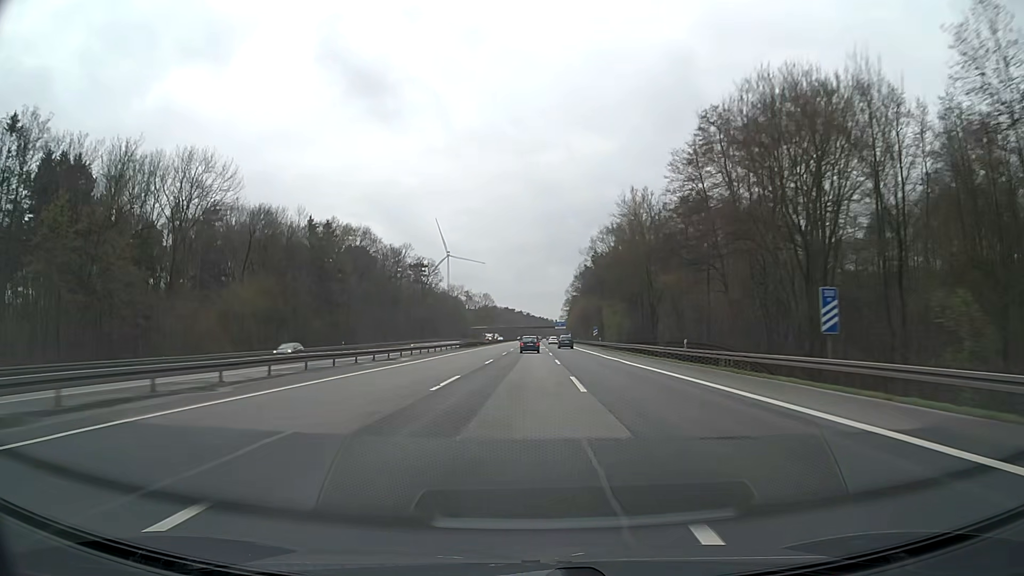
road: motorway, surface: asphalt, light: Day
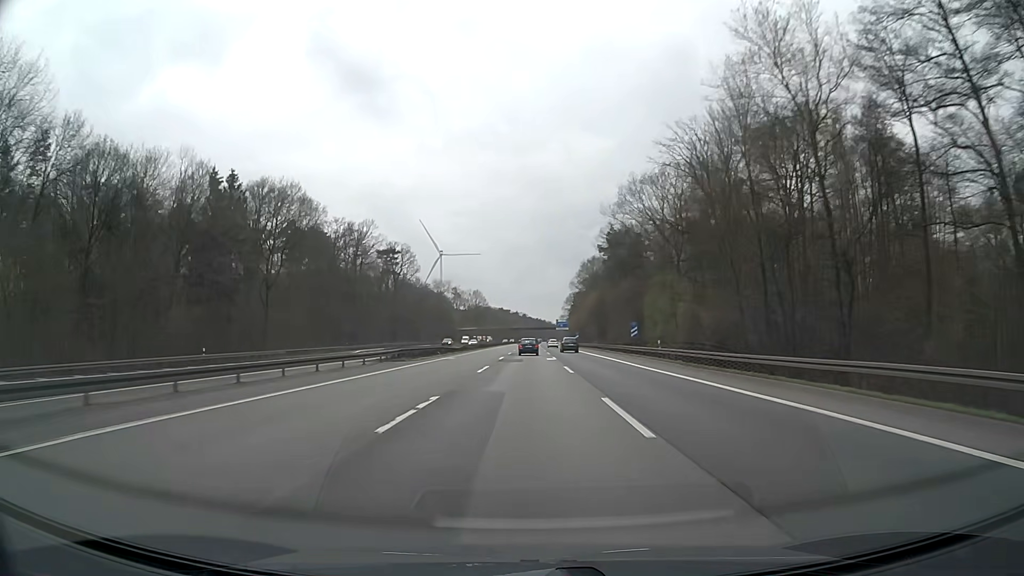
(0.0, +43.5) m; 0°
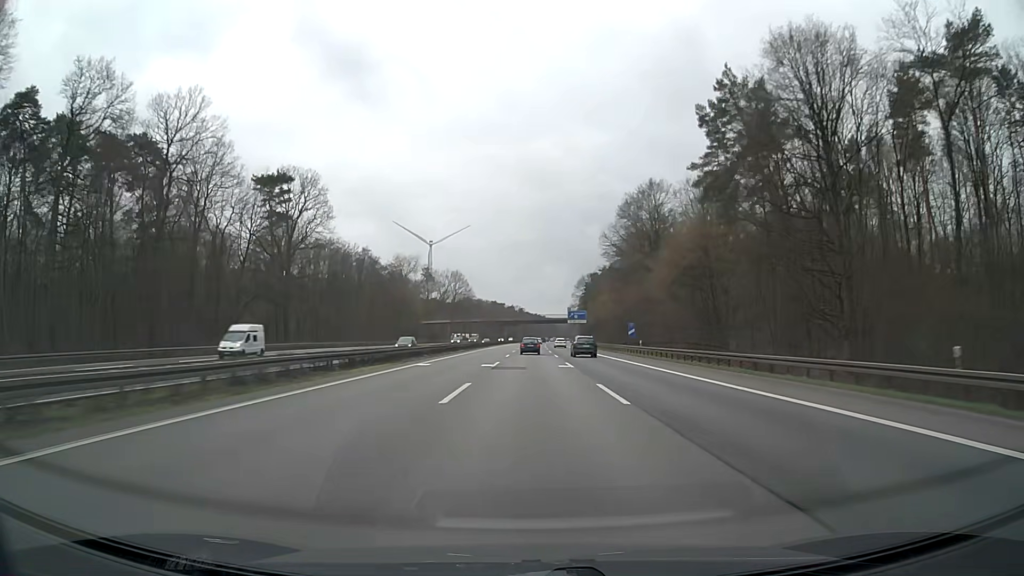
(0.0, +85.4) m; 0°
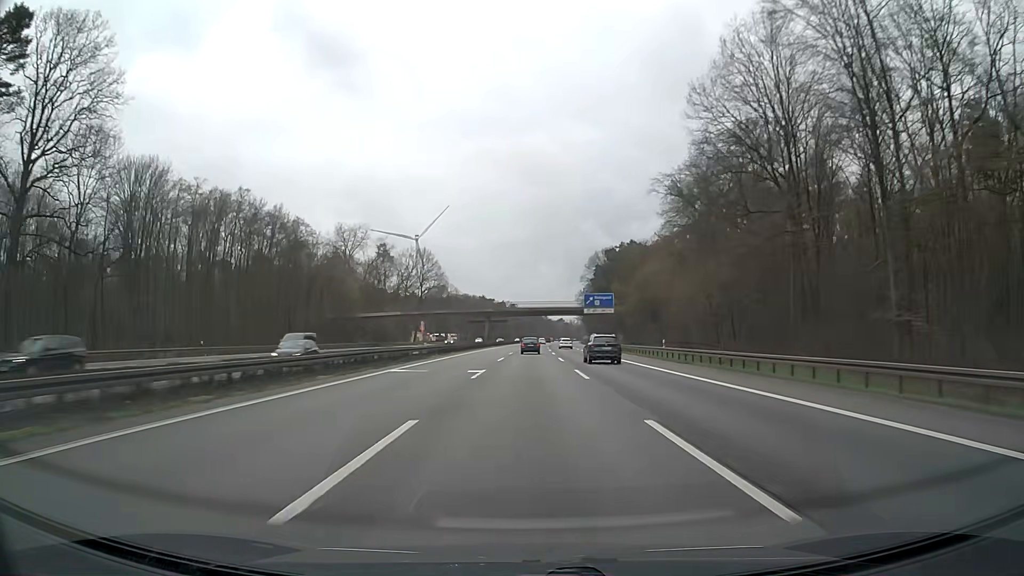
(+0.3, +63.2) m; +1°
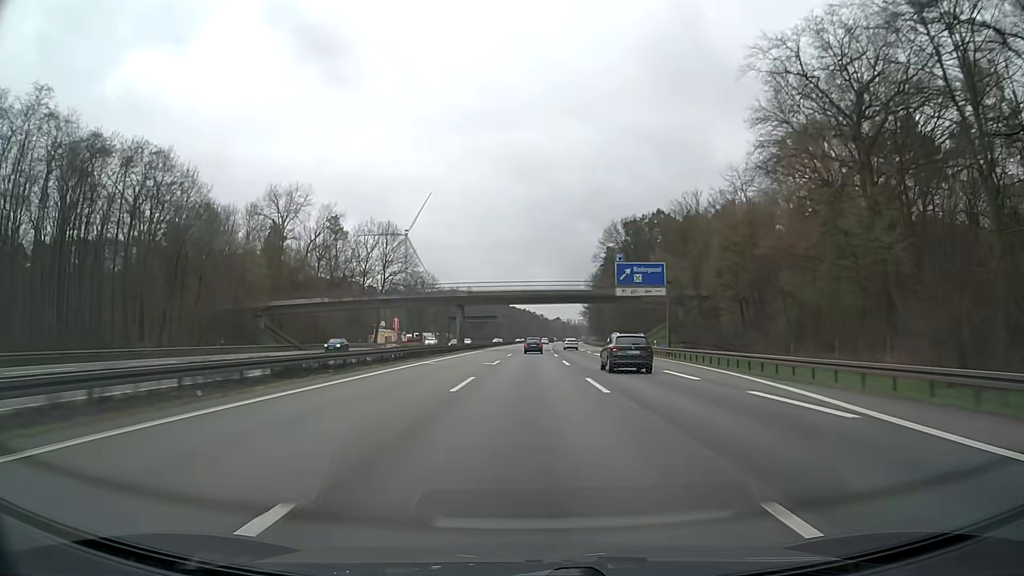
(+0.2, +41.9) m; 0°
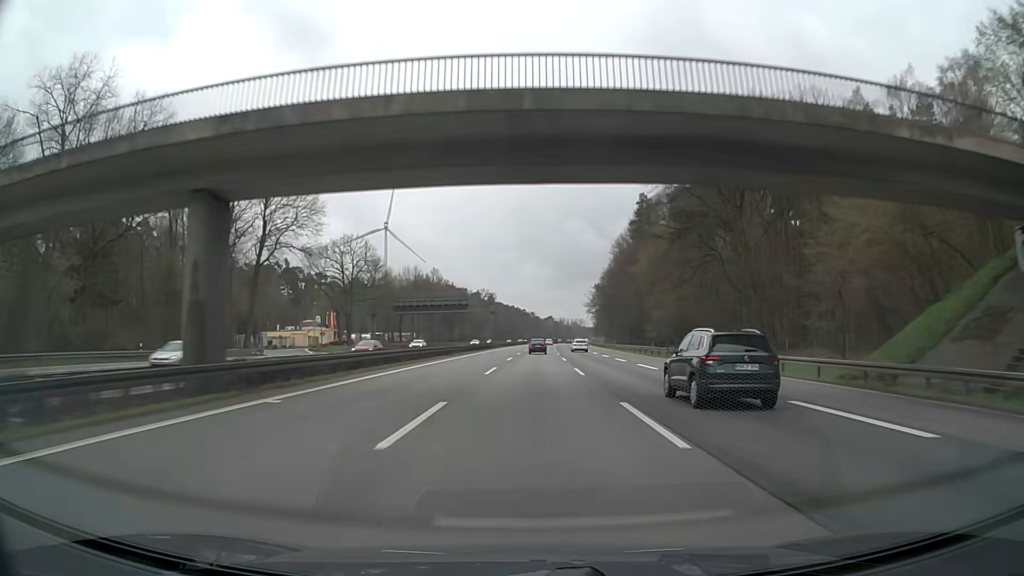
(+0.4, +62.7) m; +1°
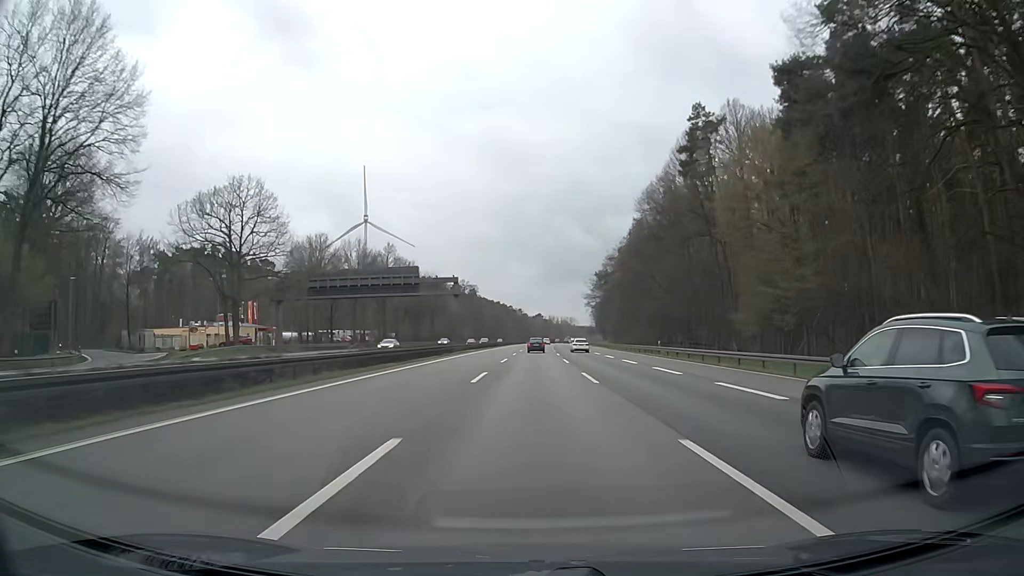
(+0.3, +41.7) m; +1°
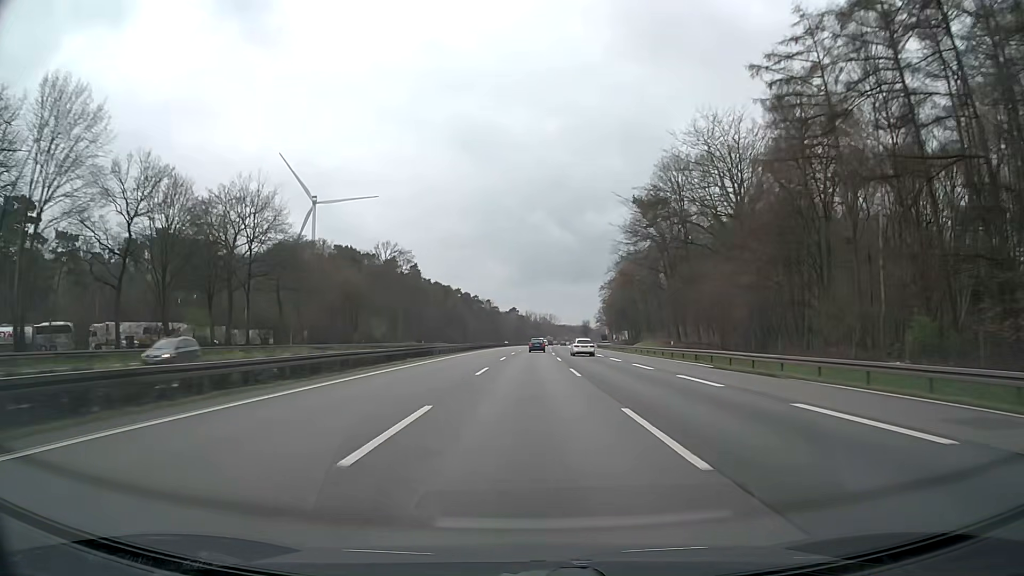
(+2.0, +103.8) m; +2°
(0, +10) (0, +20) (0, +30) (0, +40) (0, +50) (0, +60) (0, +70) (+1, +80) (+1, +90) (+1, +100) m
